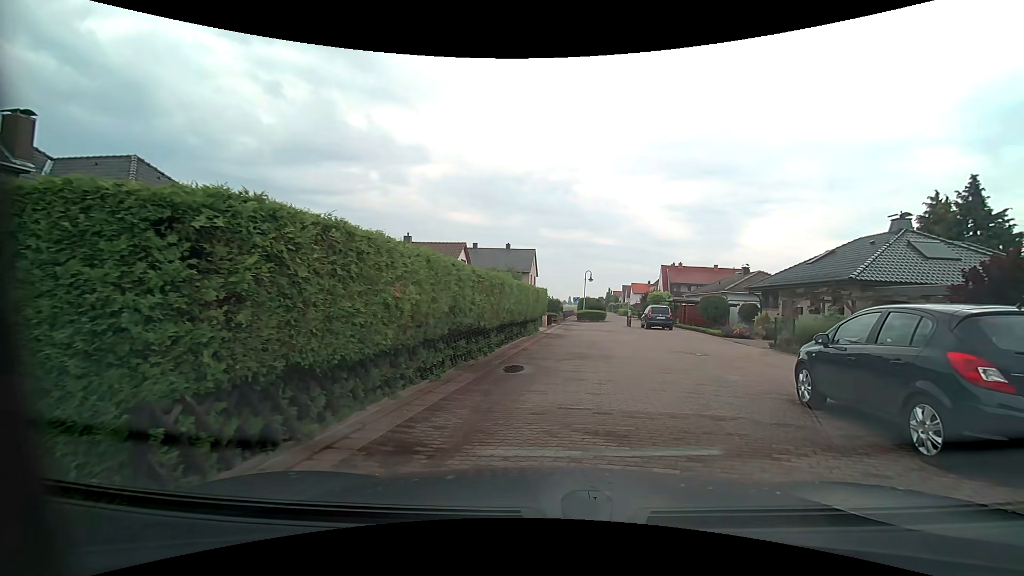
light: Day
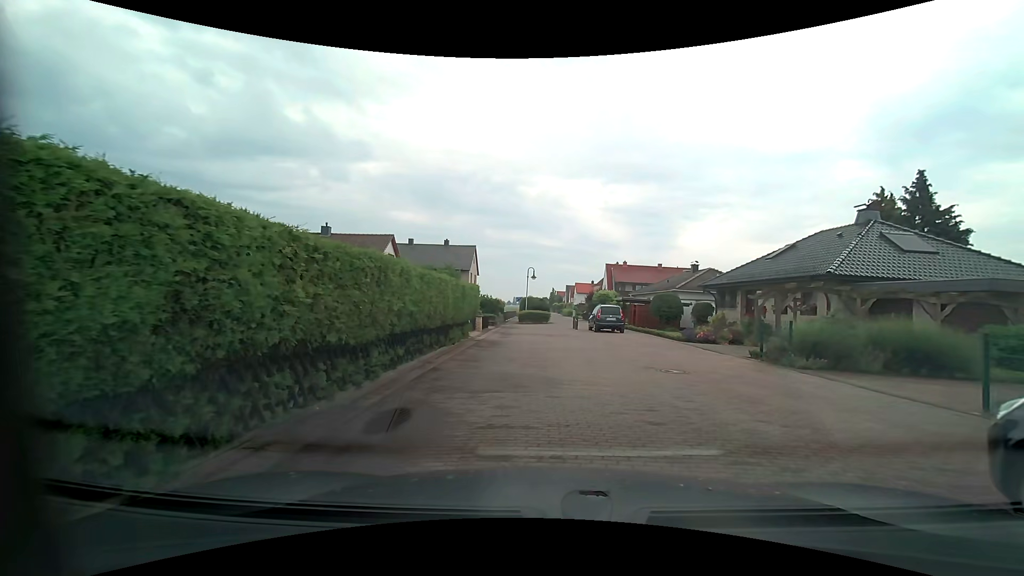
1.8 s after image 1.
(+0.3, +4.8) m; +7°
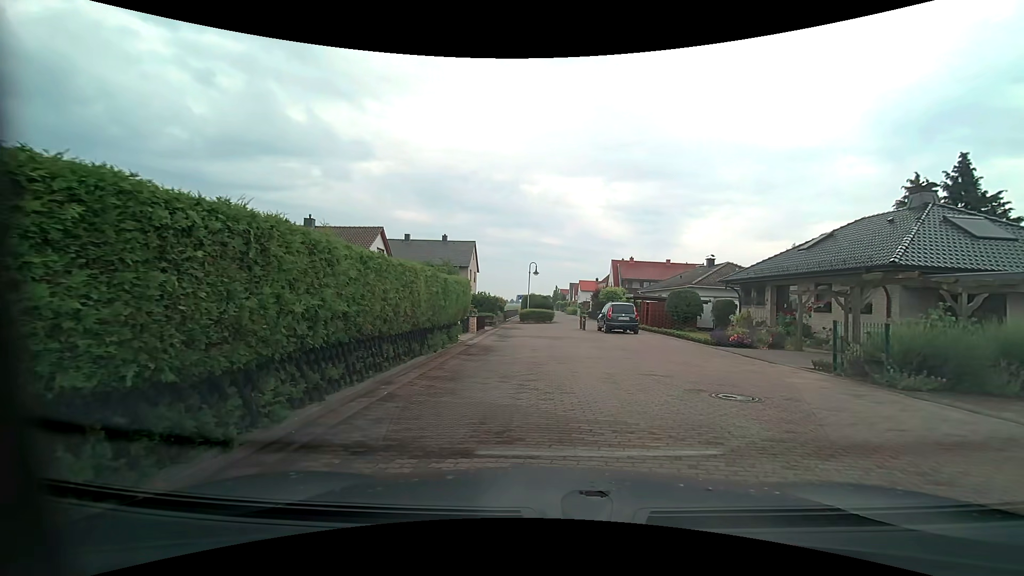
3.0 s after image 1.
(-0.1, +3.4) m; -2°
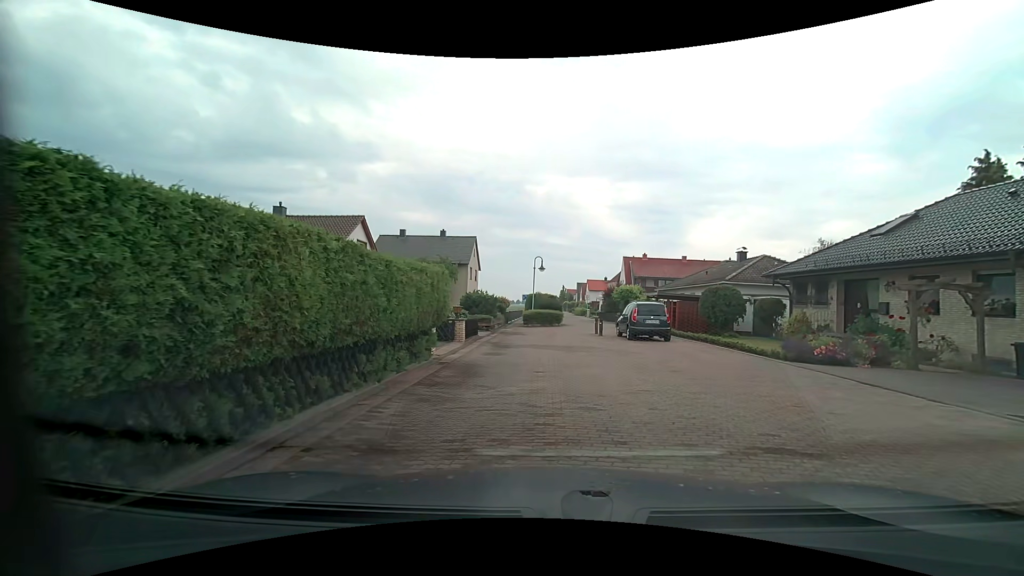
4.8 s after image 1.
(+0.1, +5.1) m; 0°
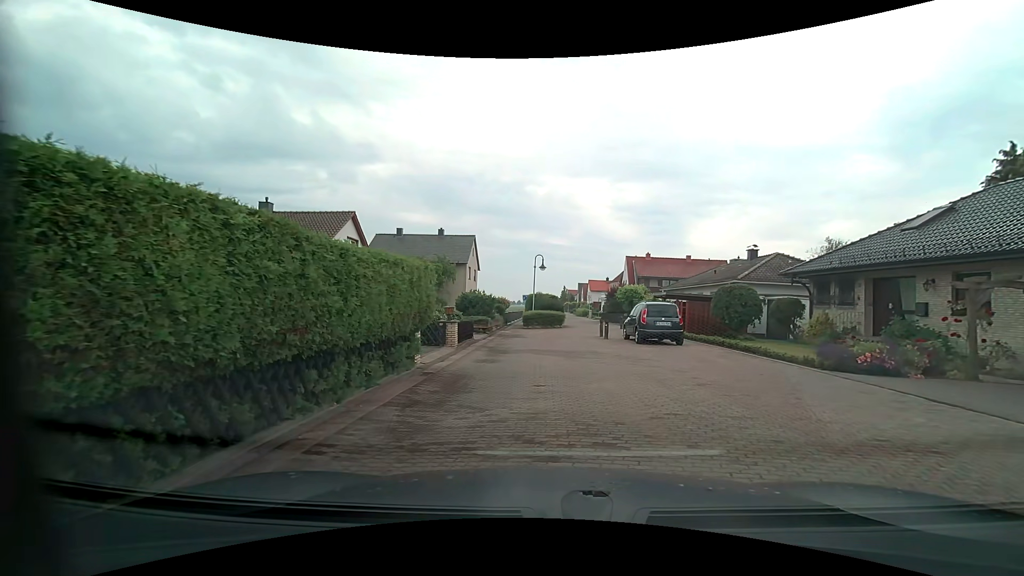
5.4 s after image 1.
(0.0, +1.7) m; -1°
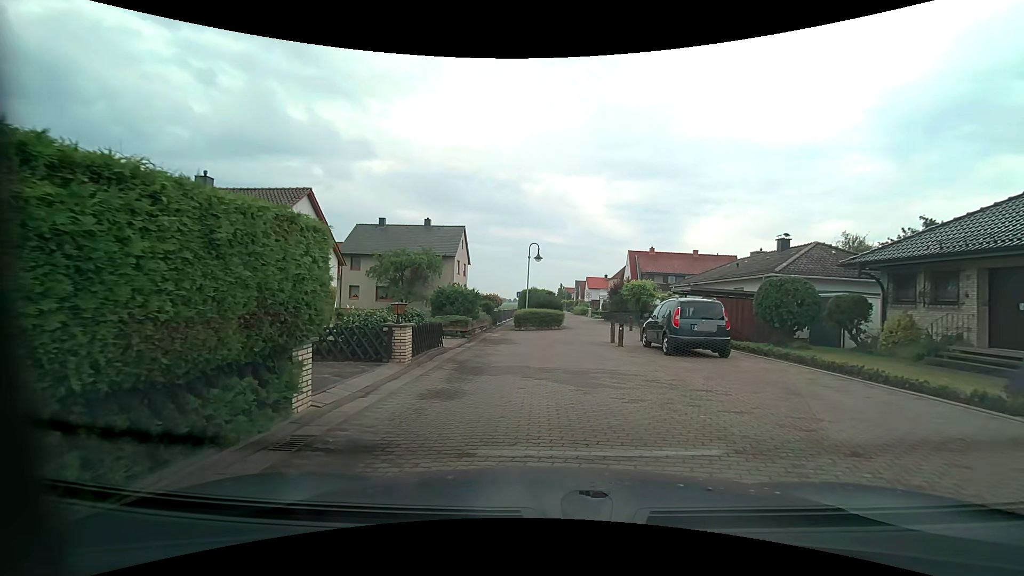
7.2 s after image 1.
(+0.1, +5.1) m; +2°
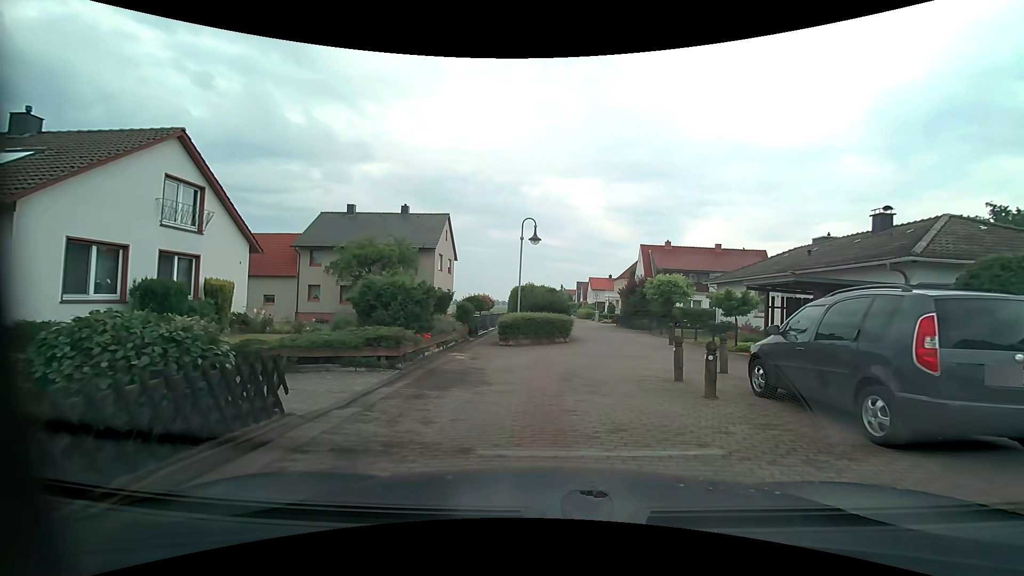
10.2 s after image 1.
(-0.1, +8.8) m; -2°
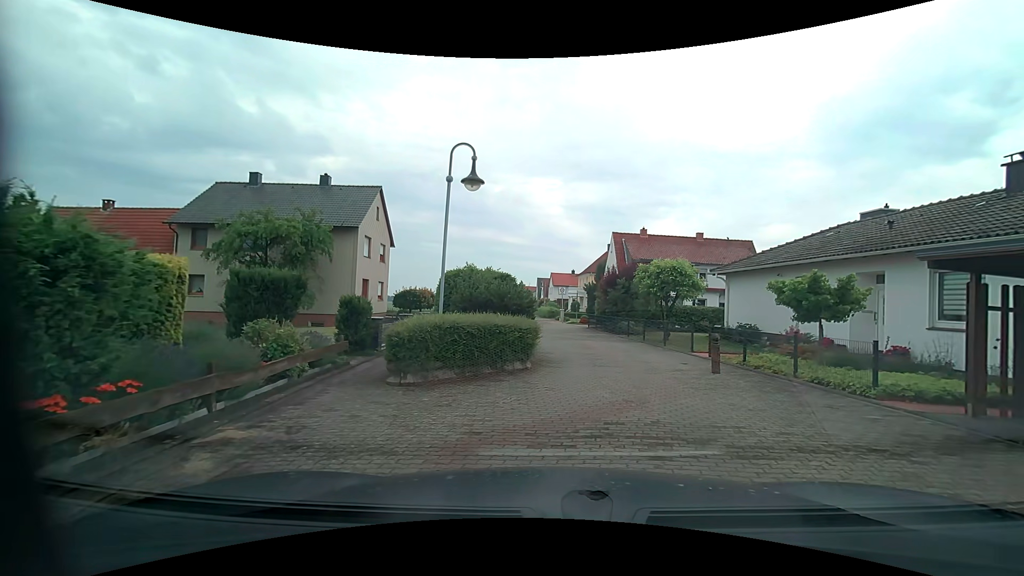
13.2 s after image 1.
(+0.3, +8.9) m; +5°
